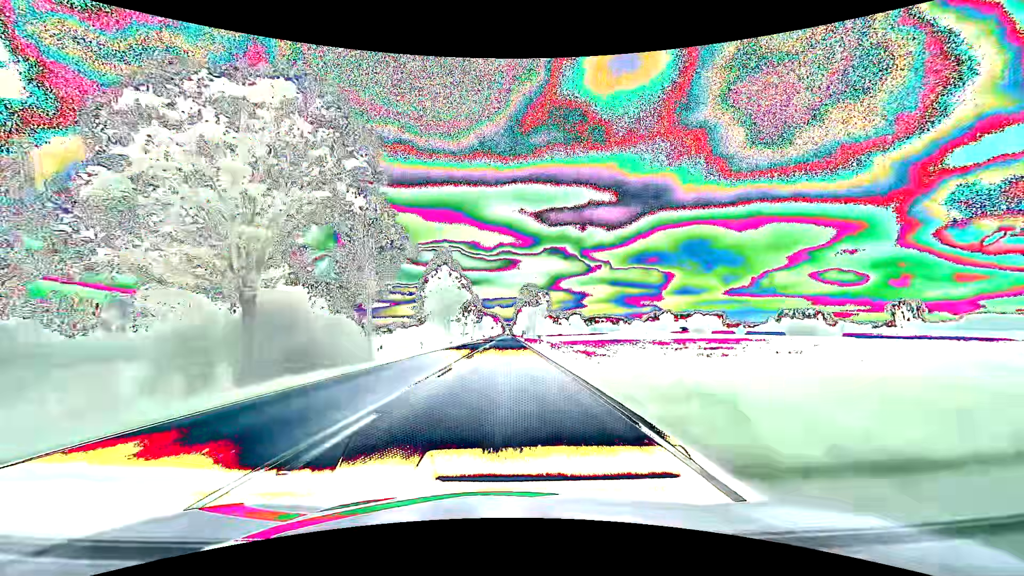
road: primary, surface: asphalt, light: Day
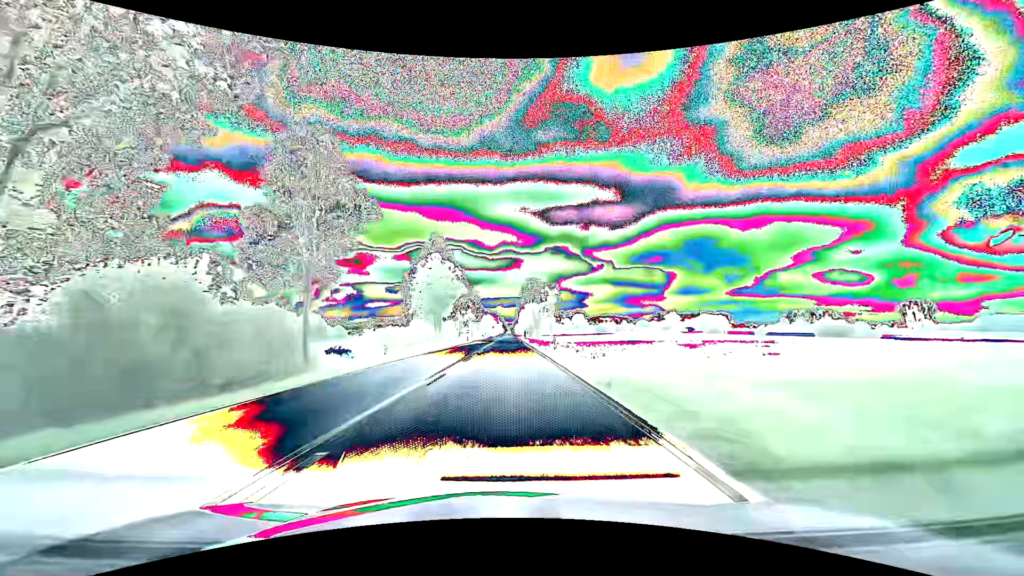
(0.0, +13.2) m; 0°
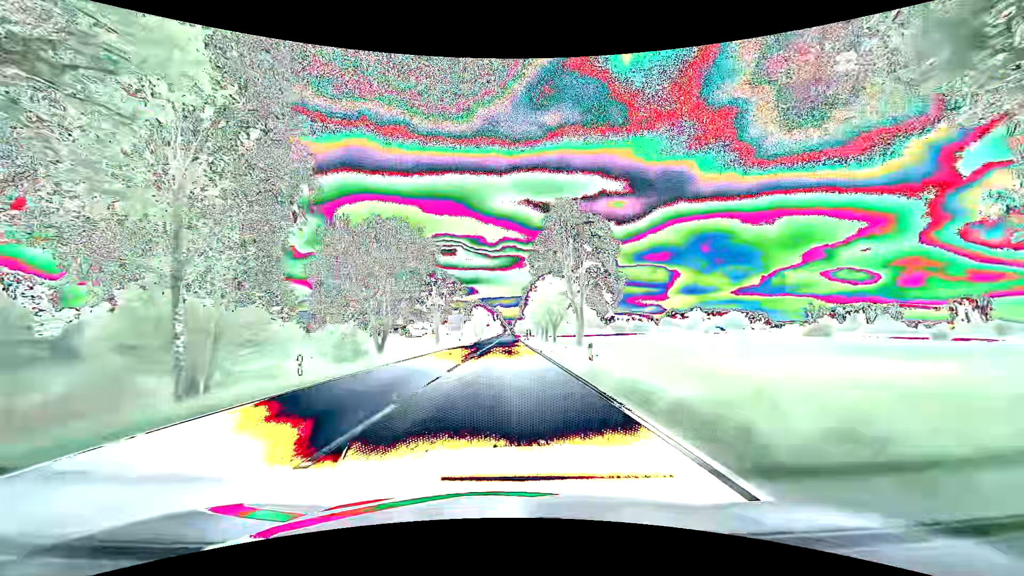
(+0.1, +69.9) m; 0°
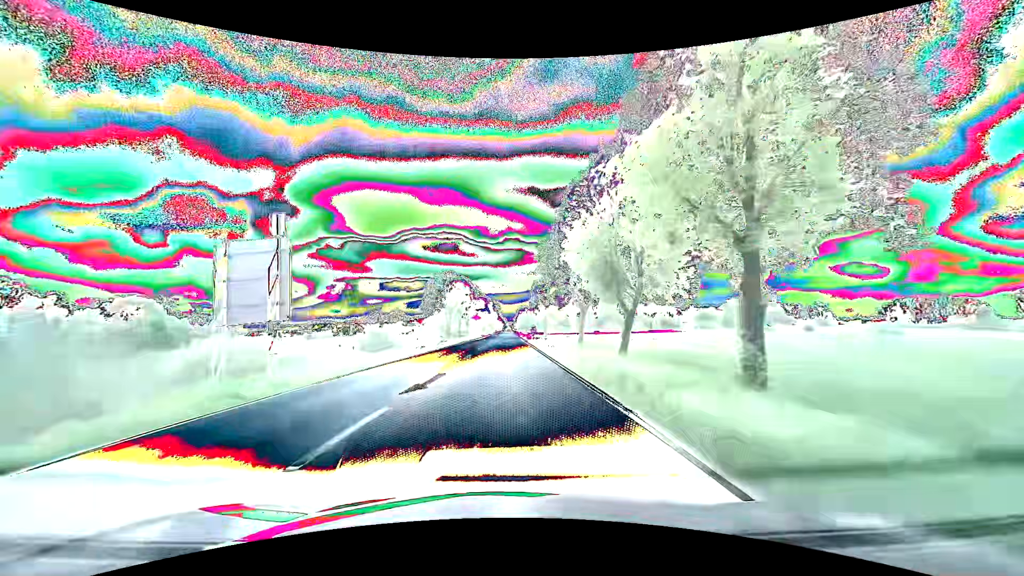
(+0.1, +72.4) m; 0°
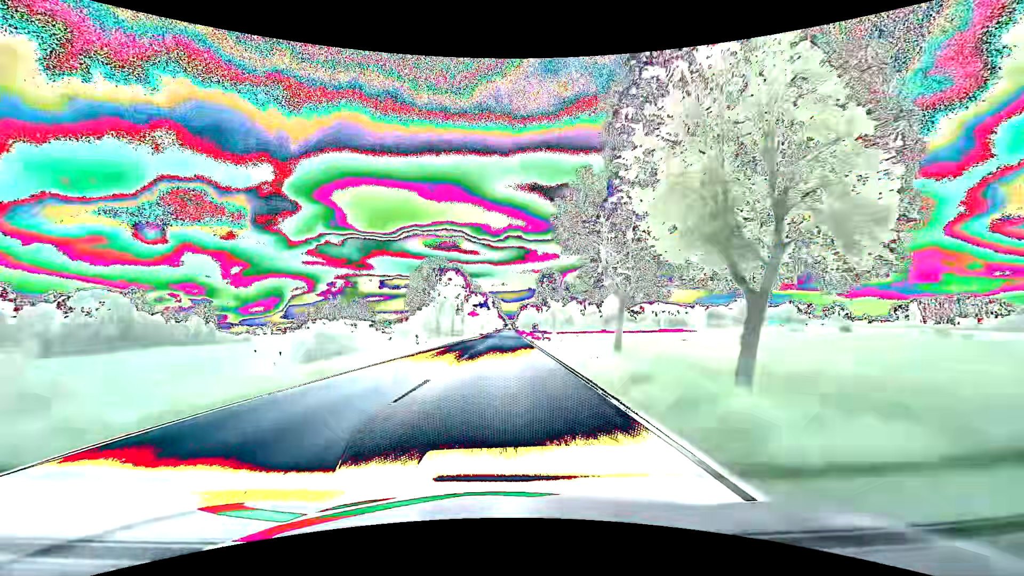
(-0.1, +14.7) m; 0°
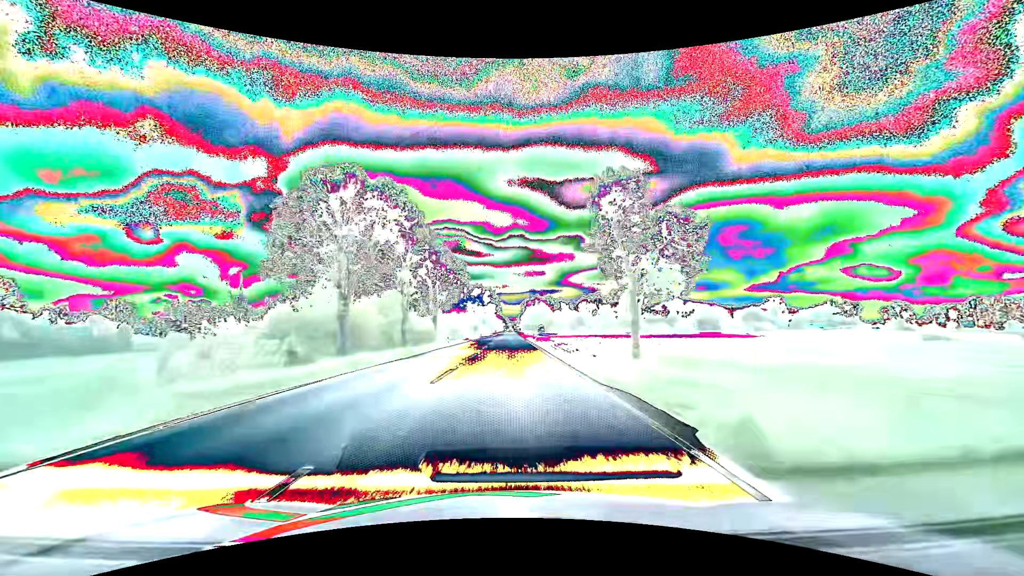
(0.0, +44.3) m; 0°
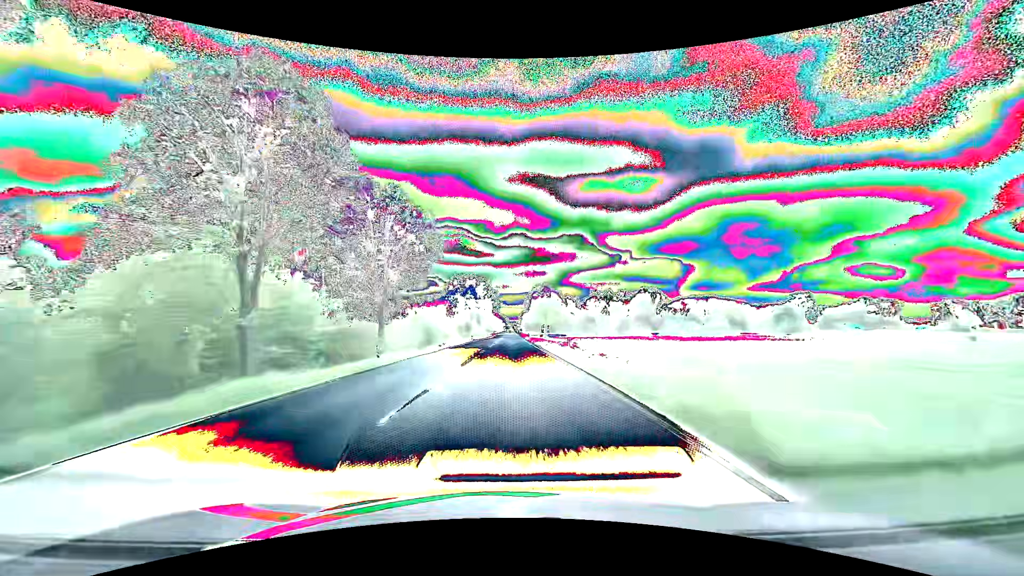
(0.0, +29.8) m; 0°
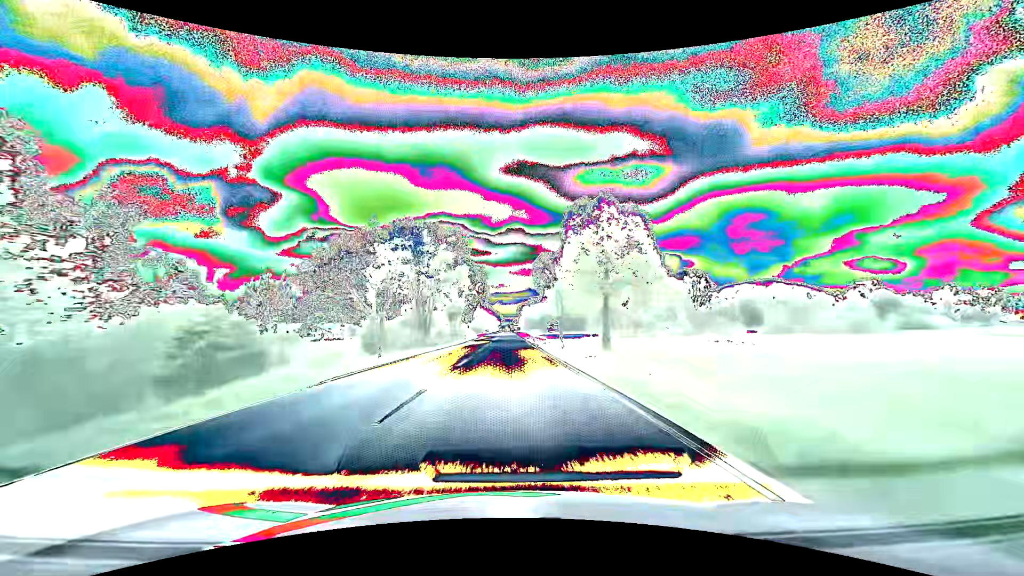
(+0.5, +60.1) m; +1°
(0, +10) (0, +20) (0, +30) (0, +40) (0, +50) (0, +60) (0, +70) (0, +80) (0, +90) (0, +100) m
